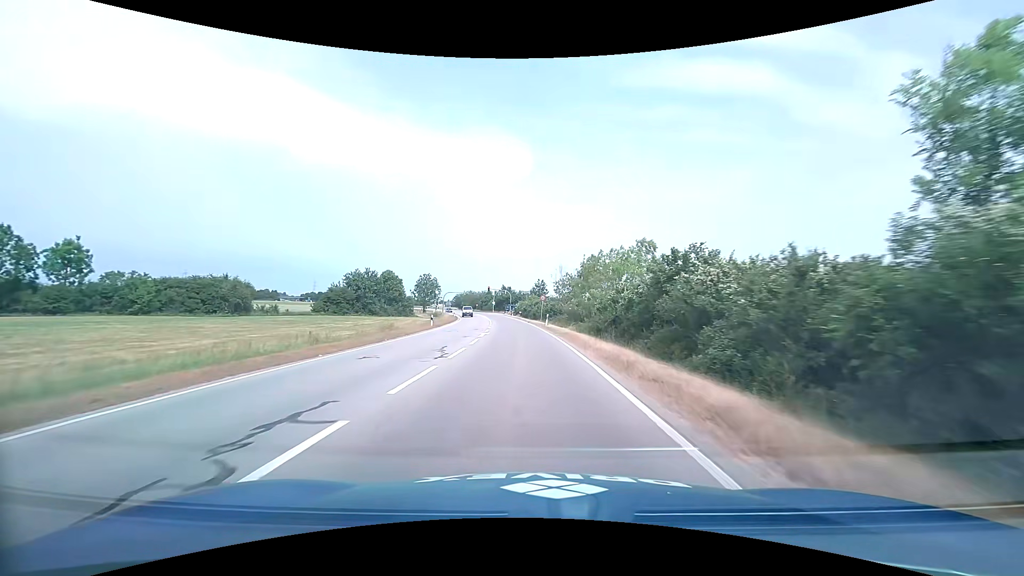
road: primary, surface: asphalt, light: Day
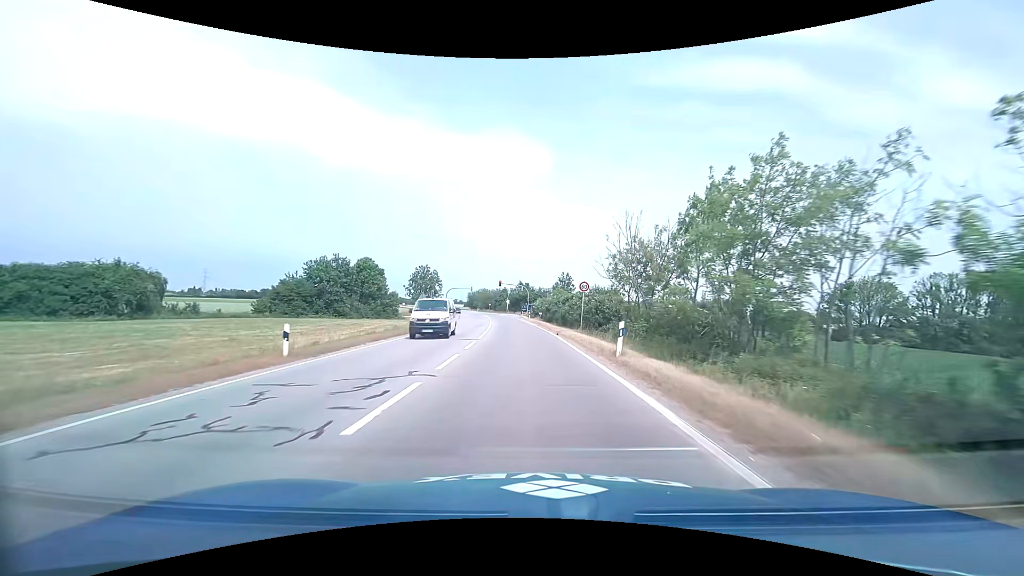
(-0.7, +26.6) m; -2°
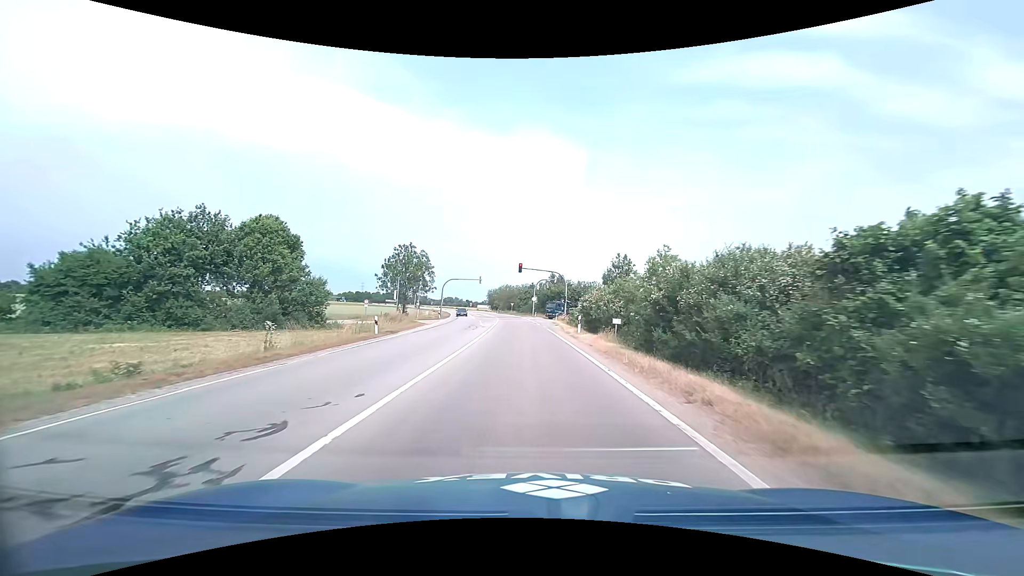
(-1.0, +38.2) m; -3°
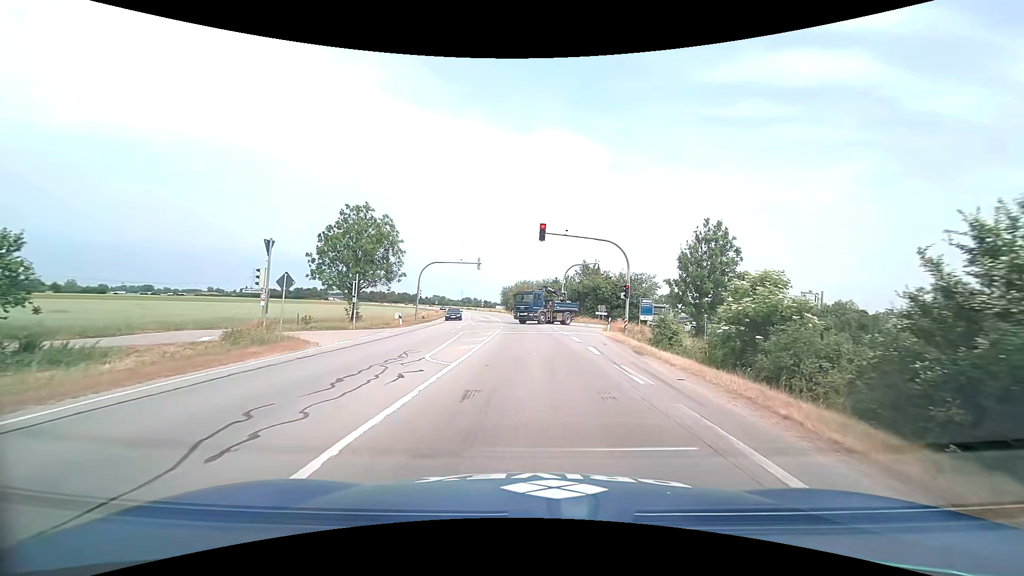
(-0.7, +28.2) m; -2°
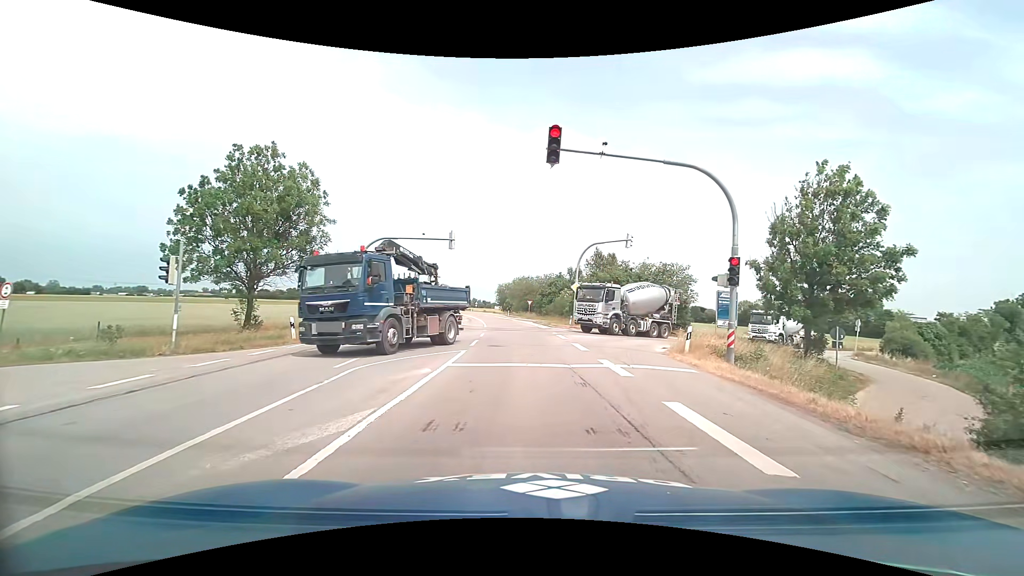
(0.0, +16.8) m; 0°
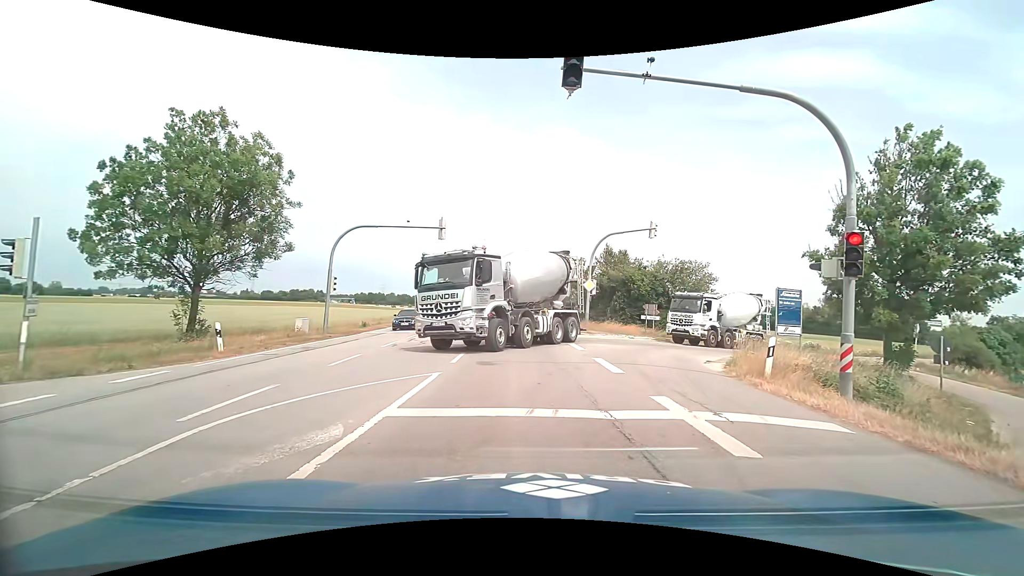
(0.0, +5.1) m; 0°
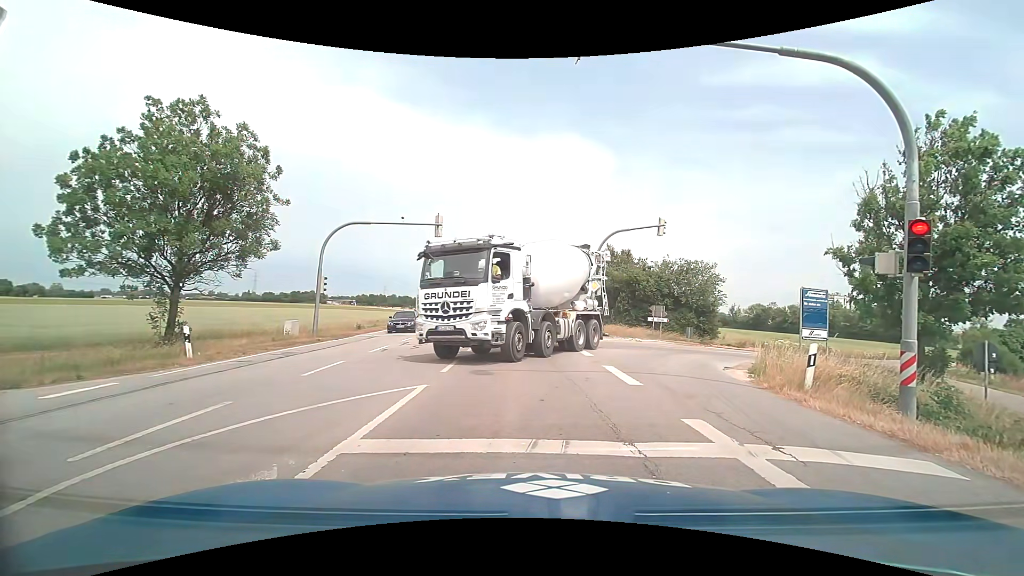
(0.0, +1.5) m; 0°
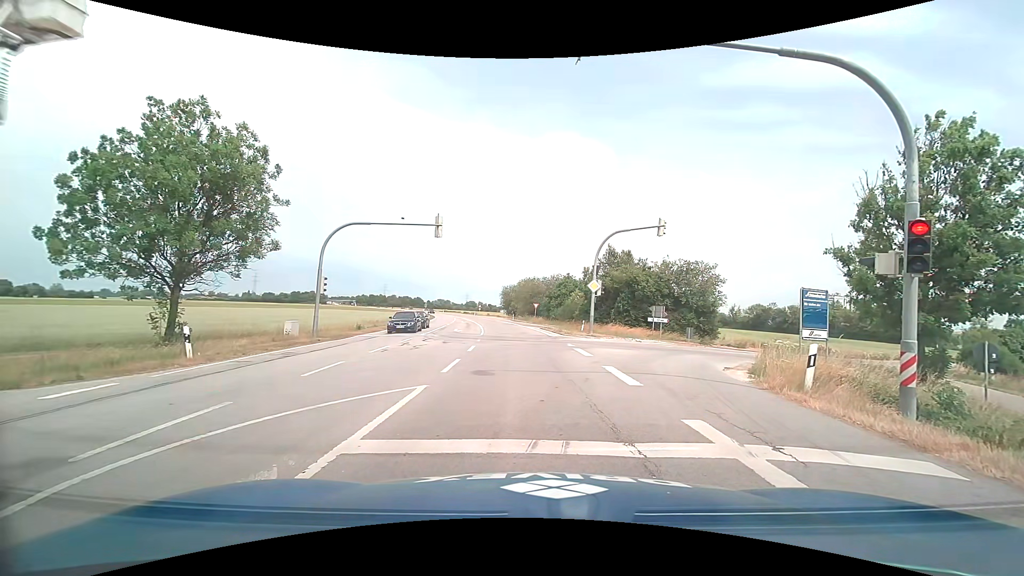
(0.0, +0.1) m; 0°
(0, +10) (-1, +20) (-1, +30) (-2, +40) (-4, +50) (-5, +60) (-7, +70) (-9, +79) (-11, +89) (-13, +99) m
